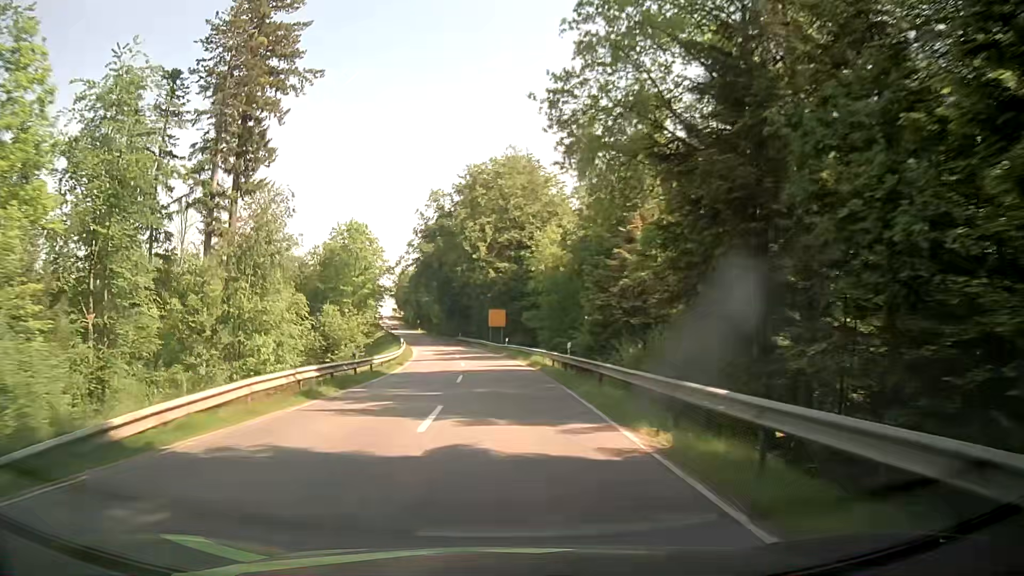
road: secondary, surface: asphalt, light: Day
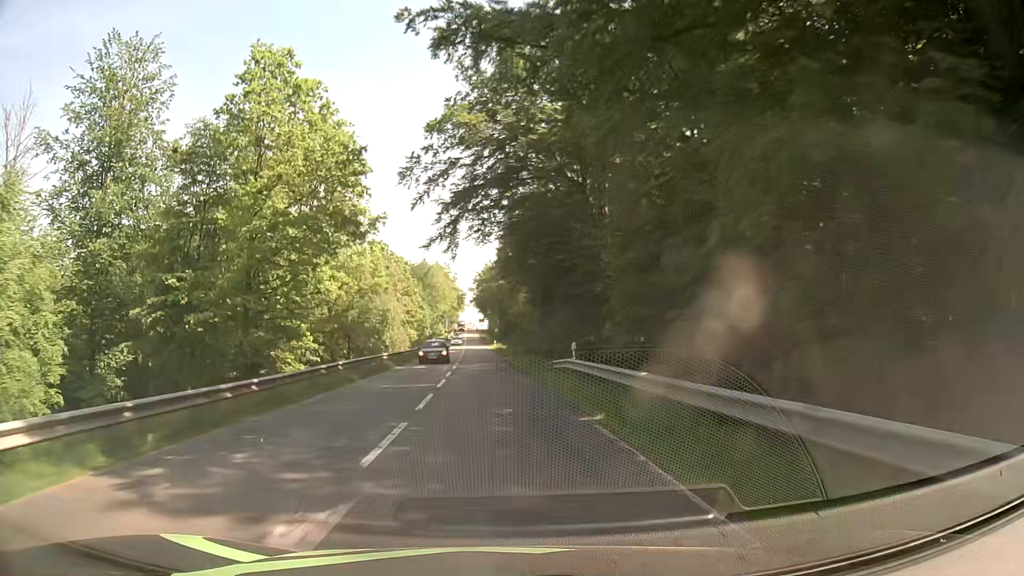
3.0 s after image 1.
(-4.9, +69.7) m; -9°
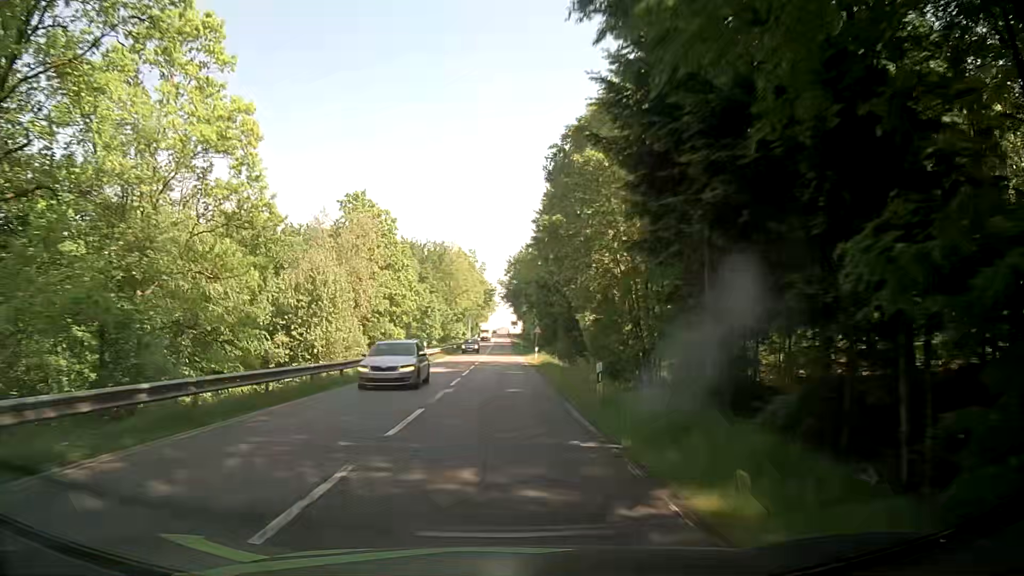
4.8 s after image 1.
(-1.1, +41.3) m; -3°
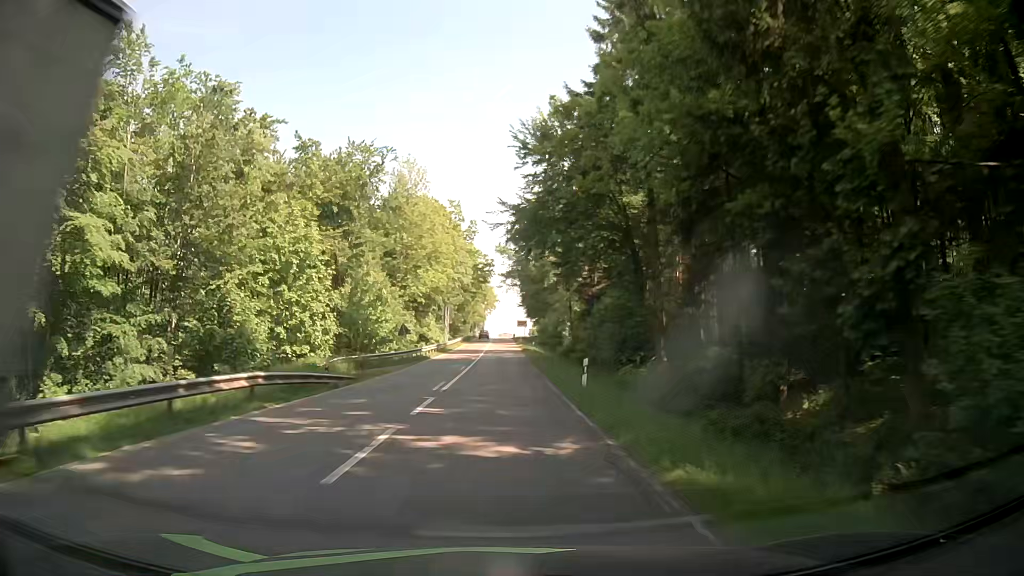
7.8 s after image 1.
(-0.2, +64.8) m; 0°
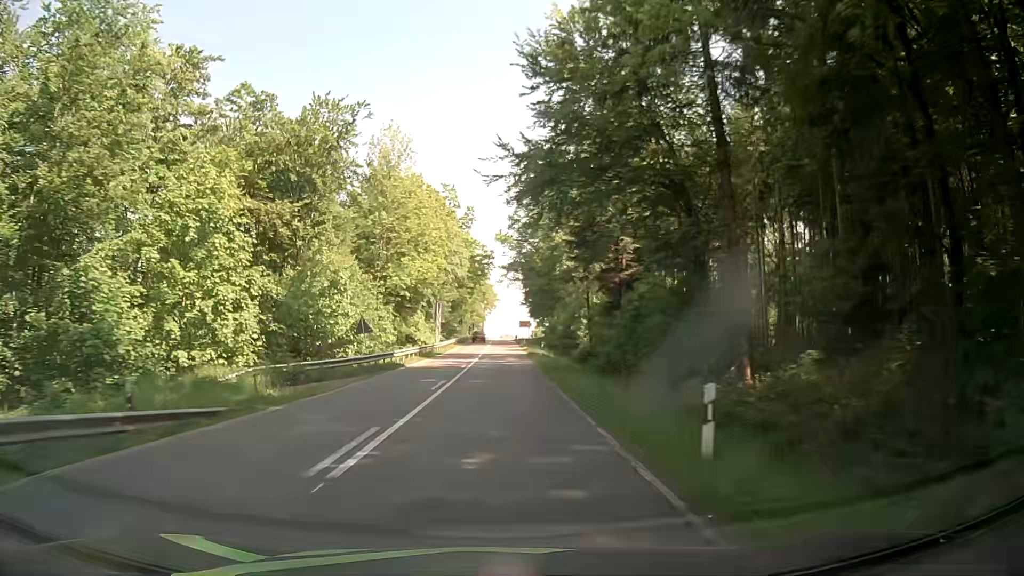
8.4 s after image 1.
(0.0, +12.1) m; 0°
